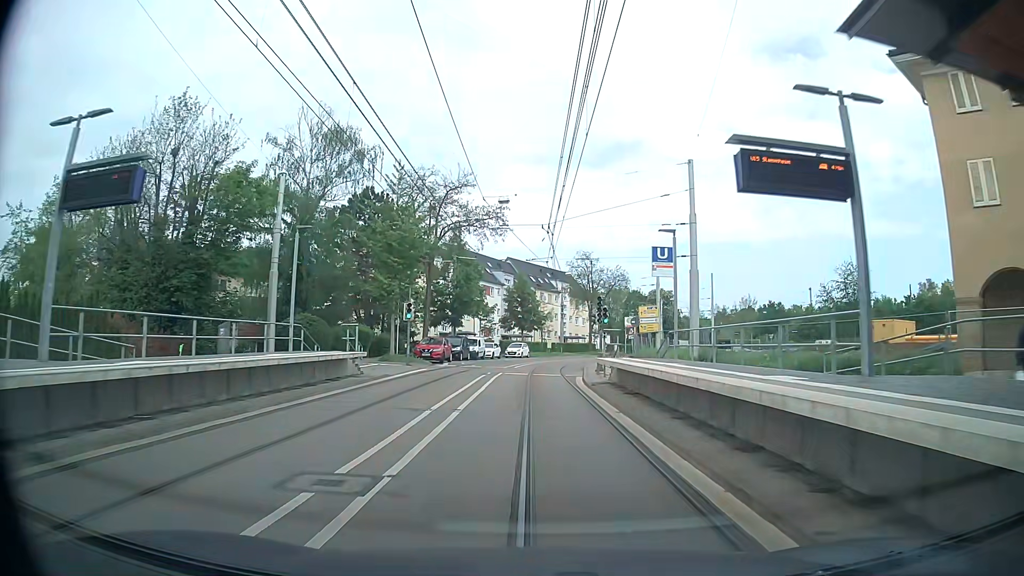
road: secondary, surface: asphalt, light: Day
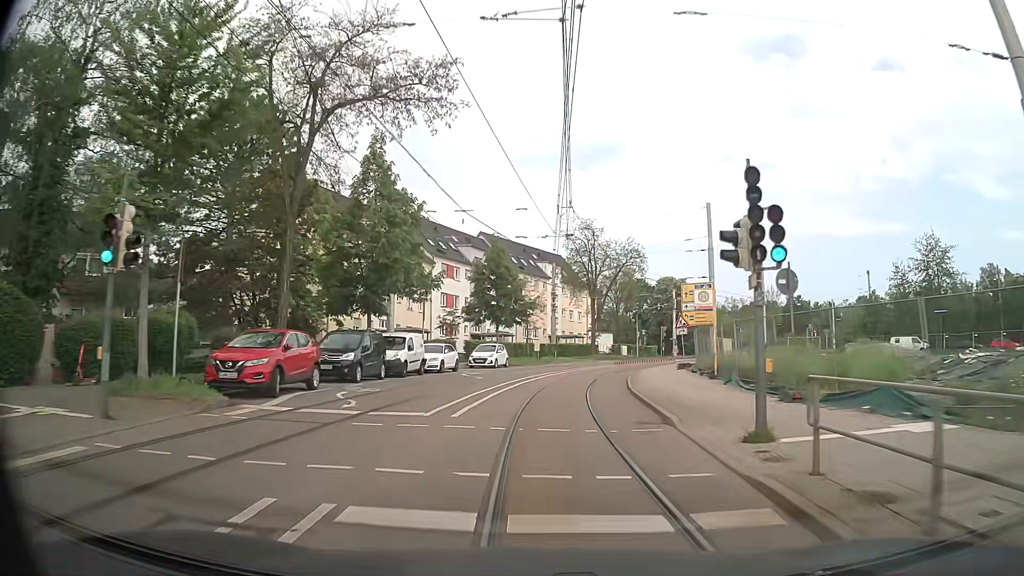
(0.0, +25.5) m; +1°
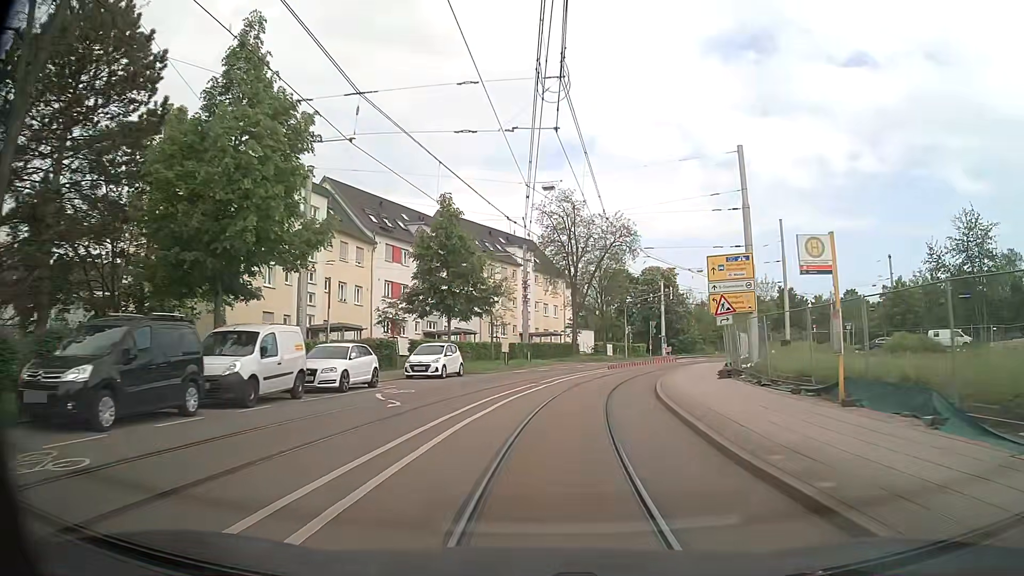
(+0.2, +12.8) m; +2°
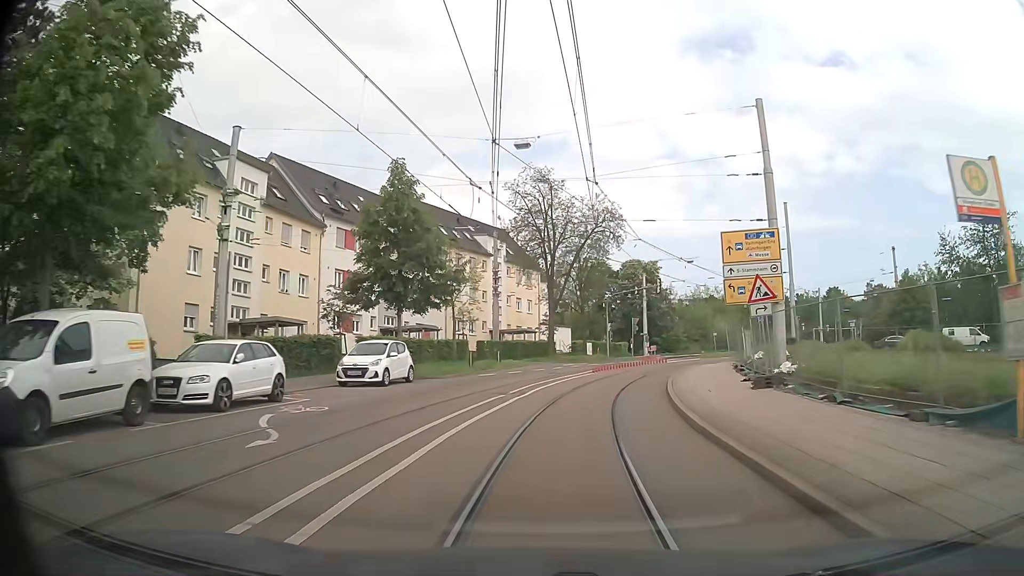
(+0.2, +6.5) m; +3°
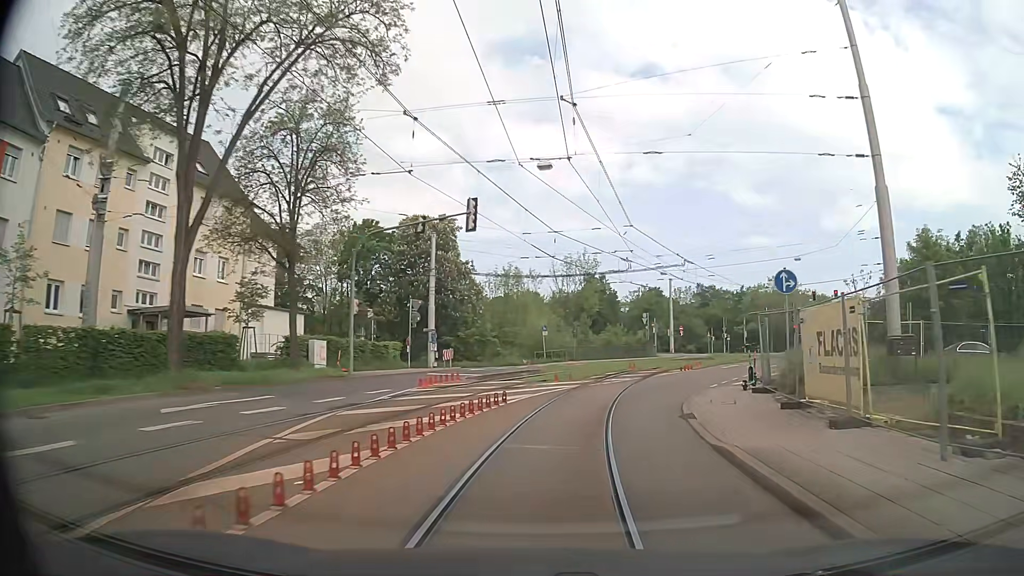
(+4.5, +32.1) m; +18°
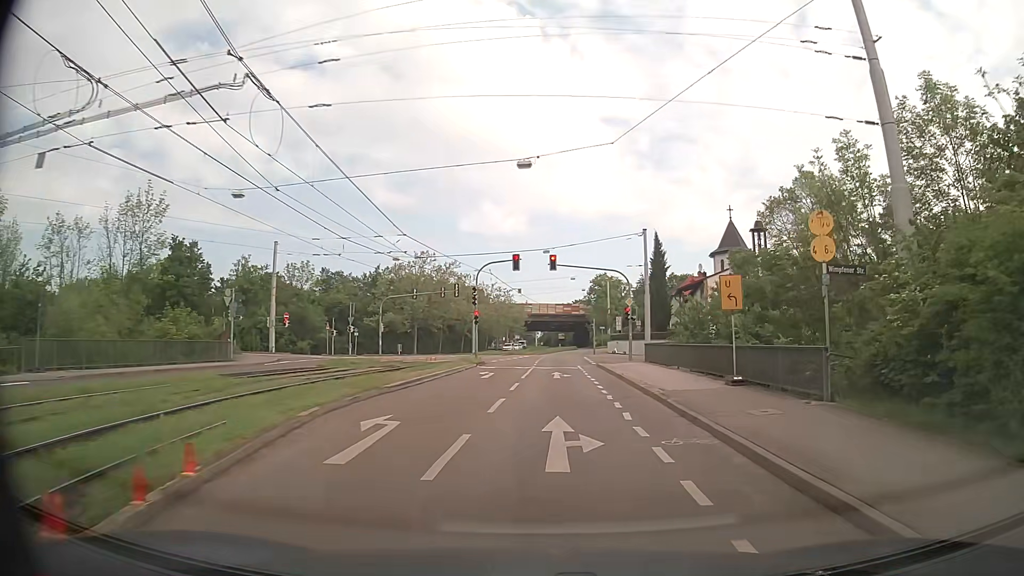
(+8.0, +29.8) m; +32°
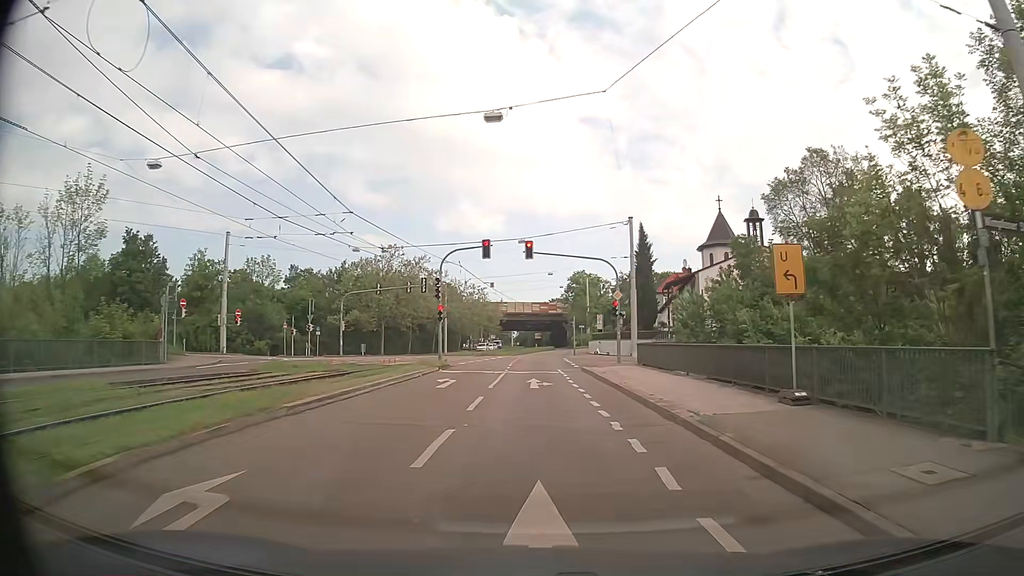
(+0.1, +5.5) m; +2°
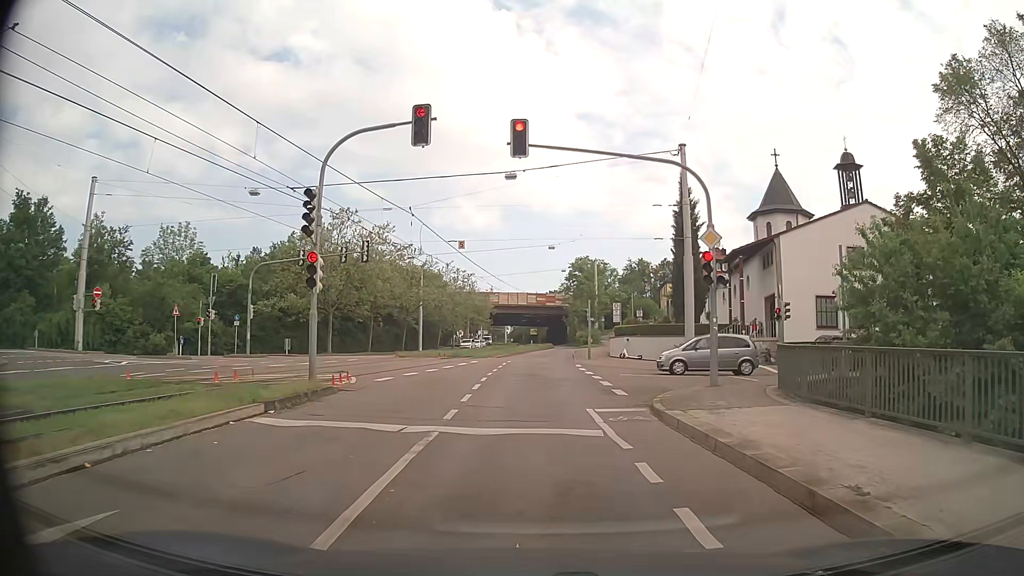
(+0.1, +19.4) m; +2°
